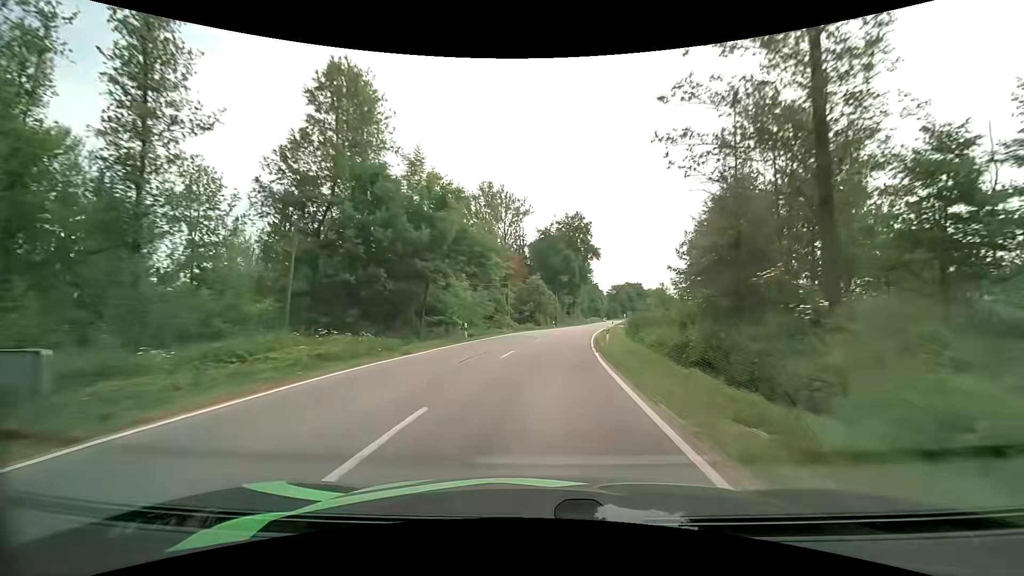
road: secondary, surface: asphalt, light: Day
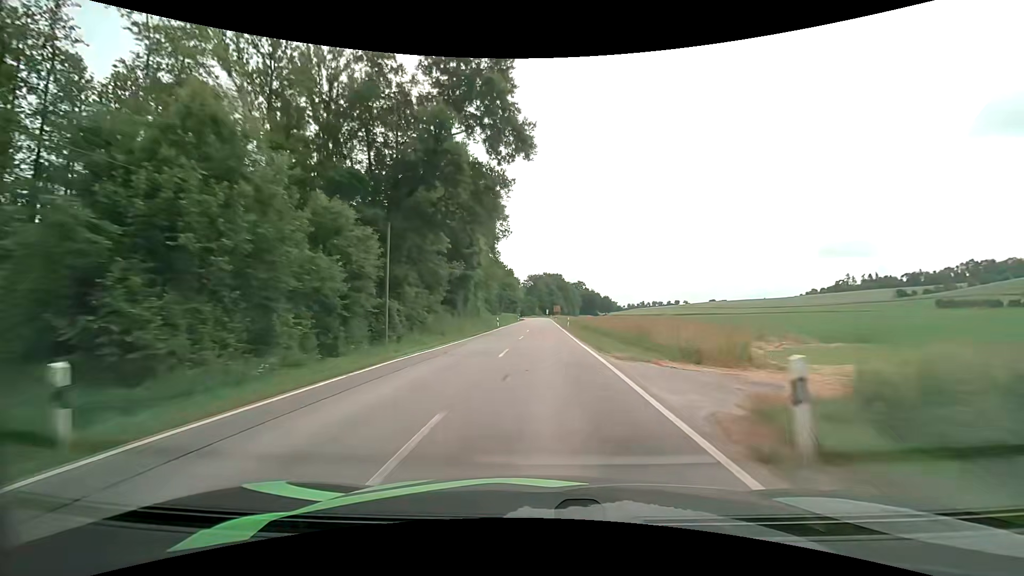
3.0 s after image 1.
(+6.3, +61.7) m; +10°
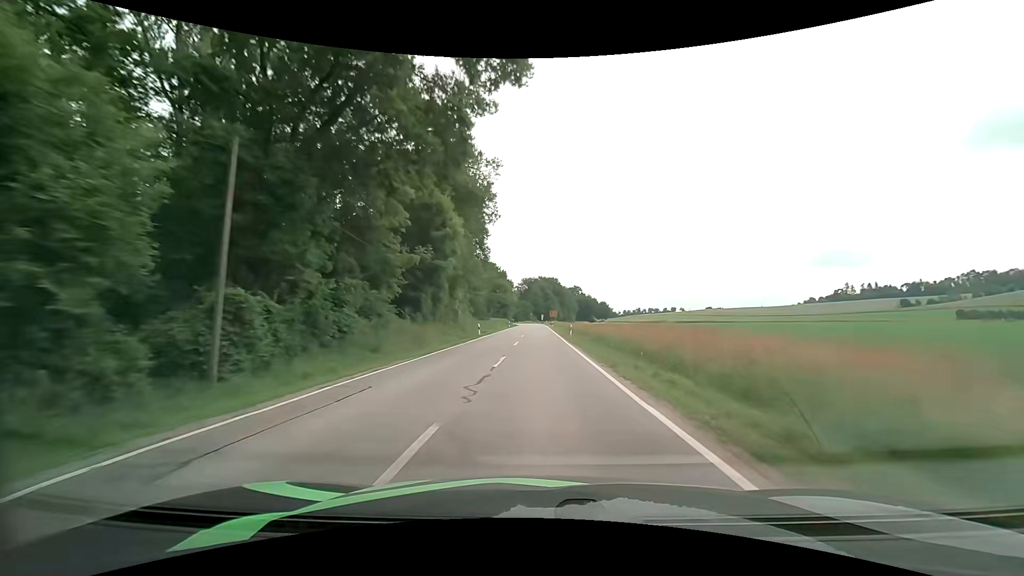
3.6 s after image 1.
(+0.1, +12.5) m; +1°
(0, +10) (0, +20) (0, +30) (0, +40) (0, +50) (0, +60) (0, +70) (0, +80) (0, +90) (0, +100) m
